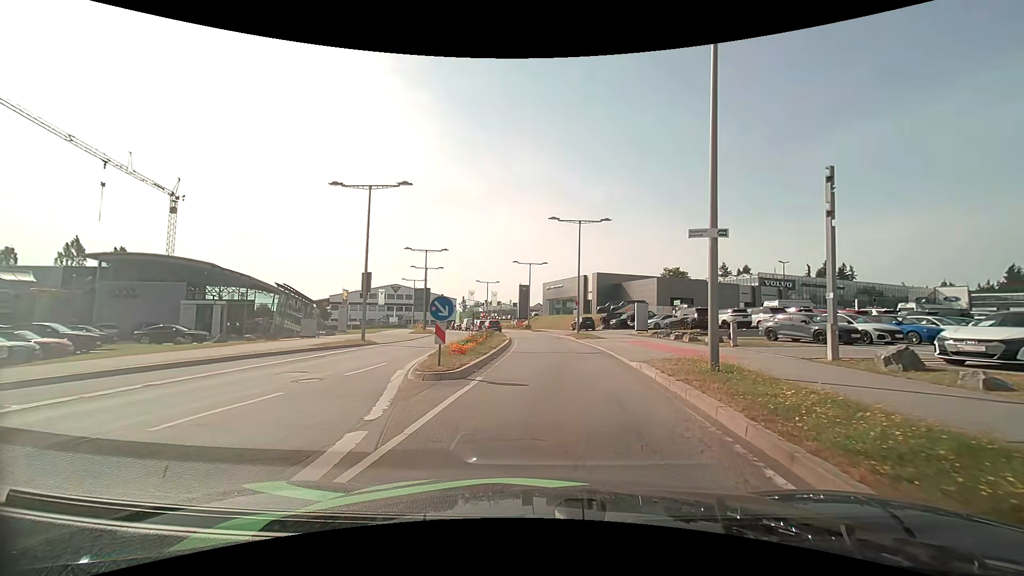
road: secondary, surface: asphalt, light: Day
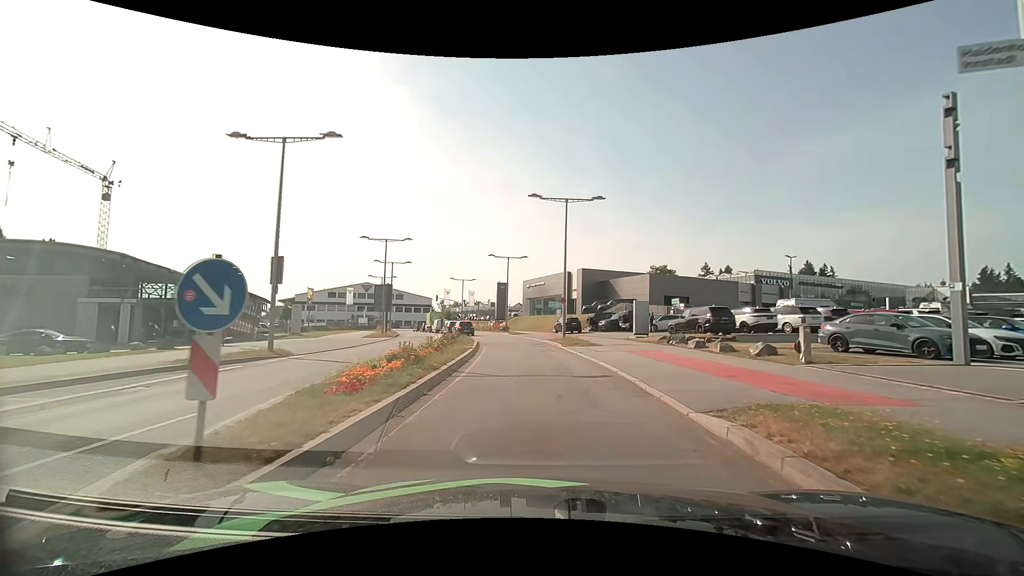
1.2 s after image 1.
(+0.3, +7.6) m; +3°
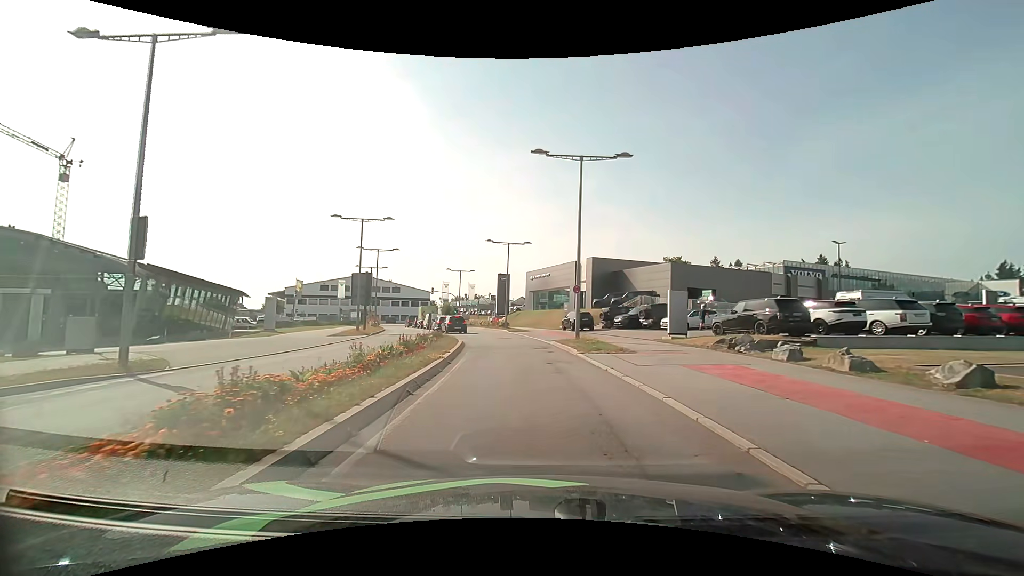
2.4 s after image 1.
(0.0, +7.5) m; 0°
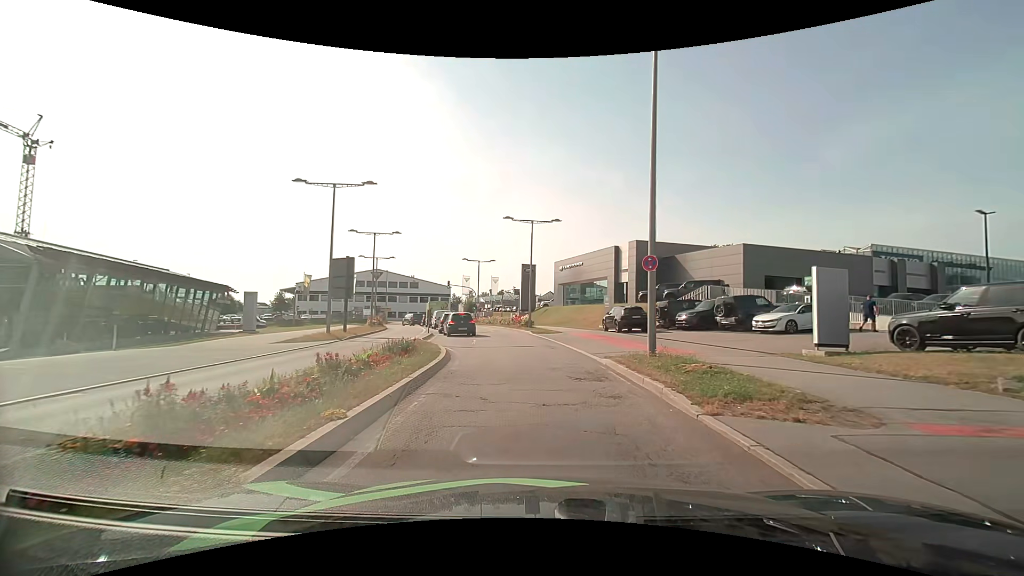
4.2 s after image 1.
(-0.2, +10.6) m; -3°
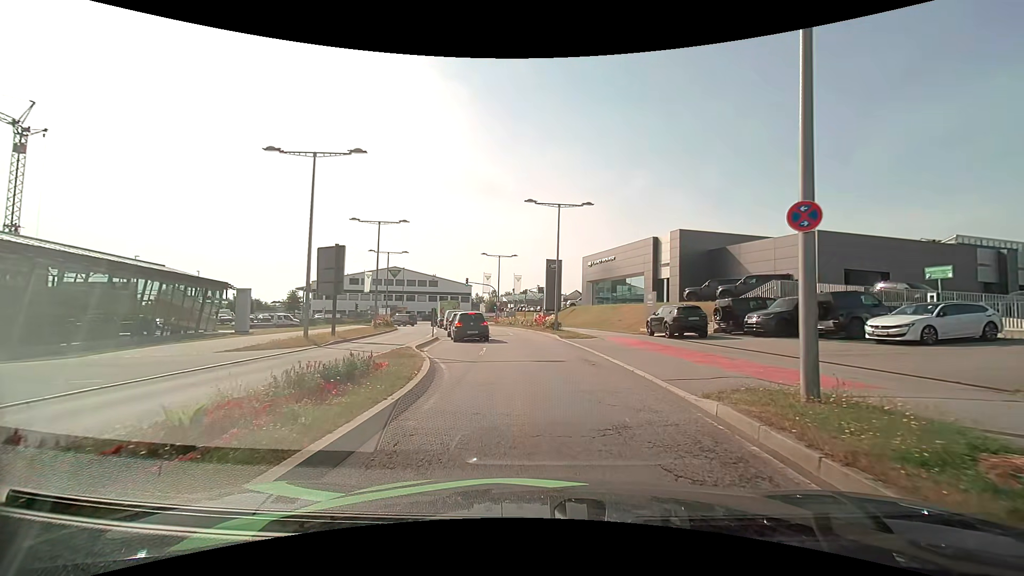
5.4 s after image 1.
(-0.2, +6.1) m; -4°
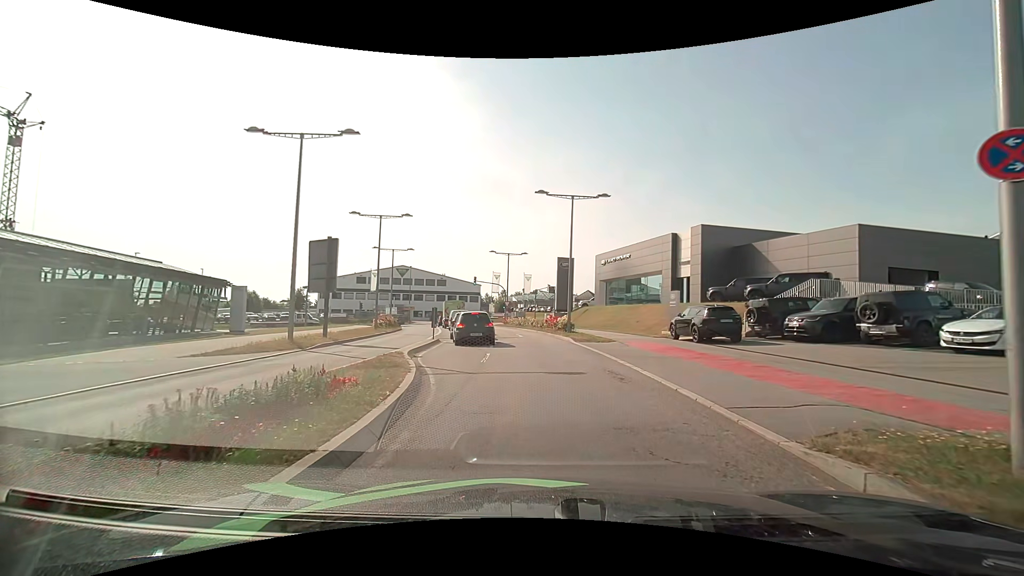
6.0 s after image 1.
(0.0, +2.6) m; -1°
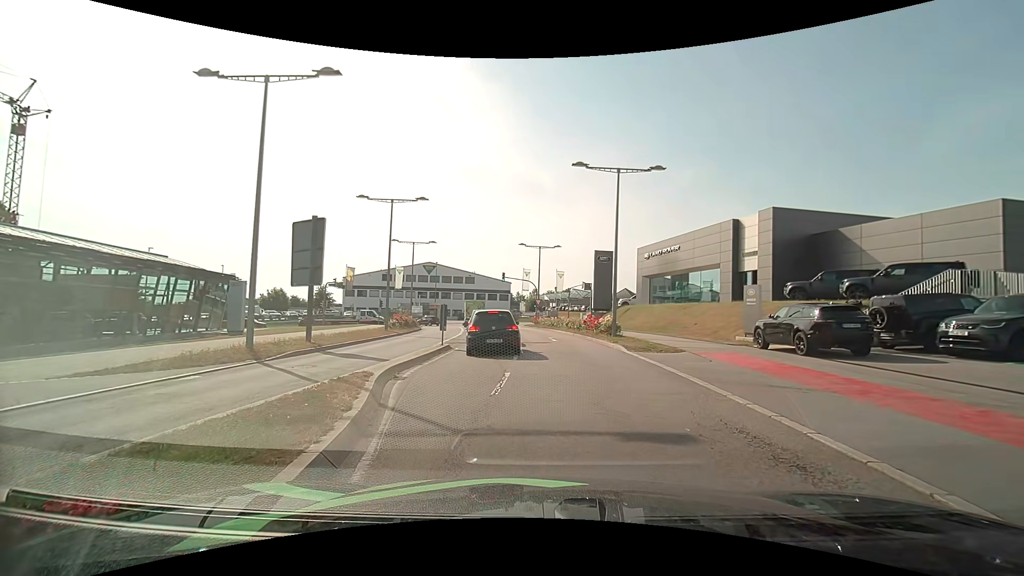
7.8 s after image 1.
(-0.1, +5.5) m; -3°
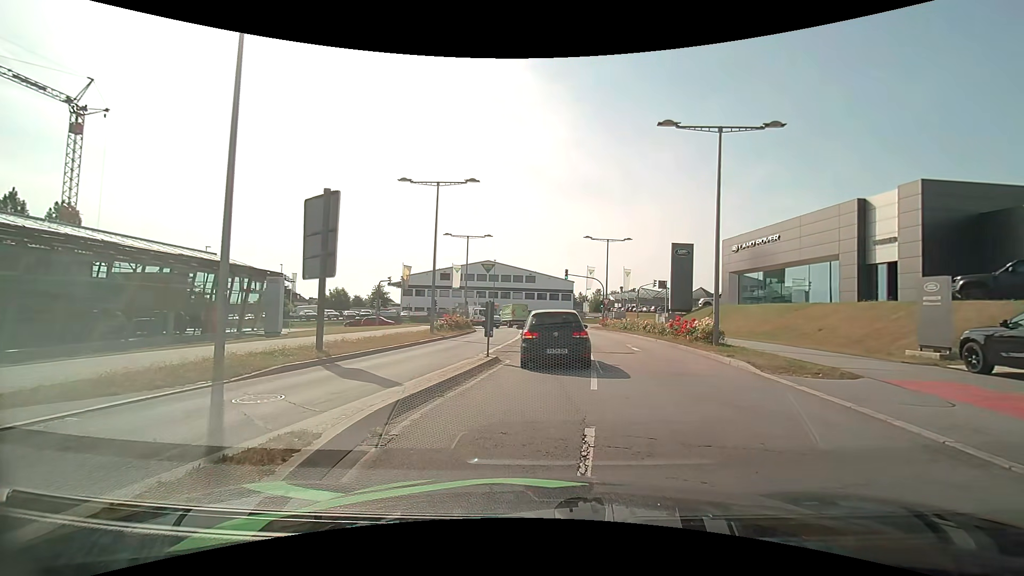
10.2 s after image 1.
(-0.3, +5.3) m; -7°
(0, +10) (0, +20) (0, +30) (0, +40) (0, +50) (-1, +60) (-5, +69) (-12, +76) (-22, +78) (-32, +78) m
